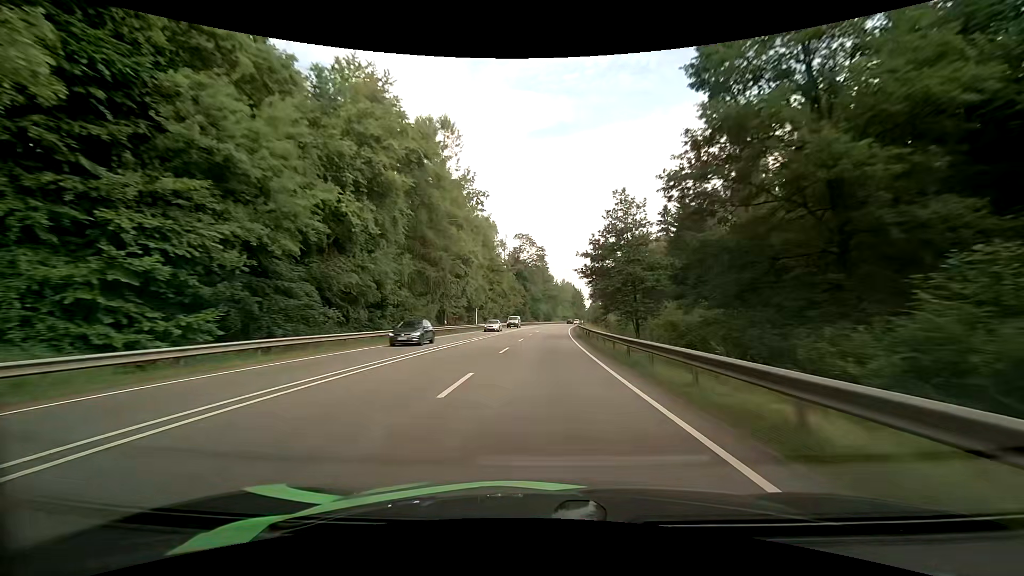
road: primary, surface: asphalt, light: Day
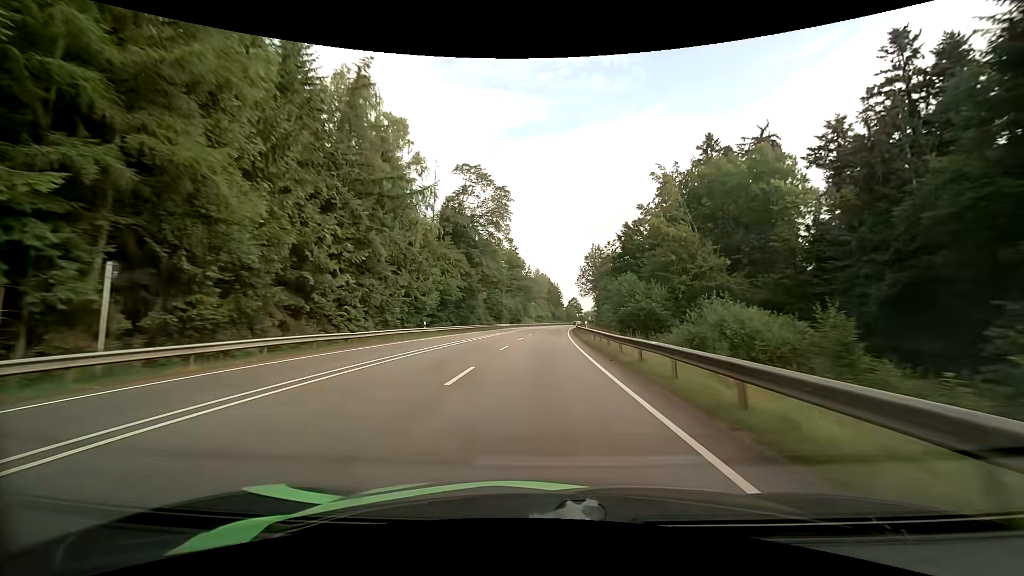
(+1.7, +59.2) m; +3°
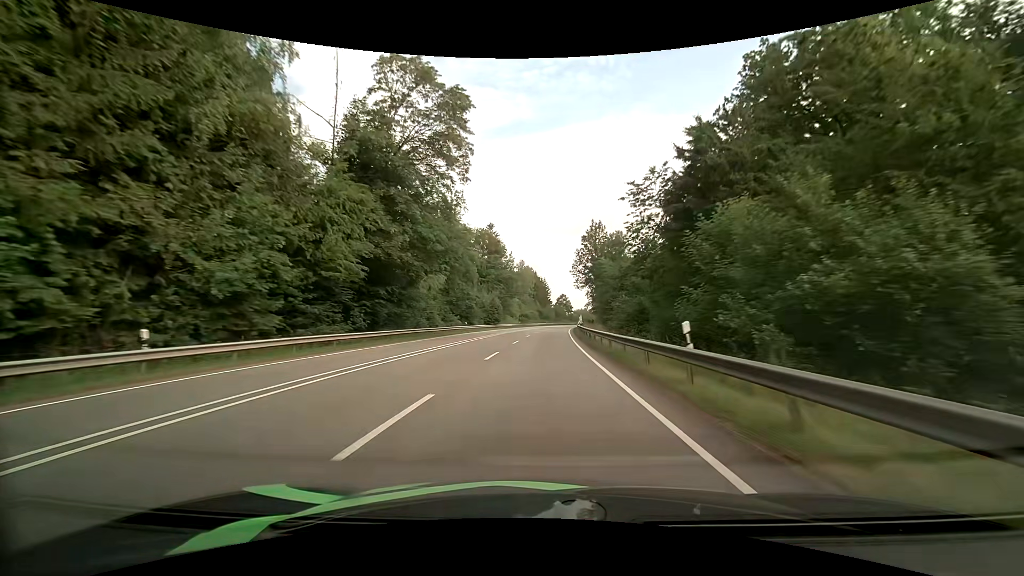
(+0.4, +29.7) m; +1°
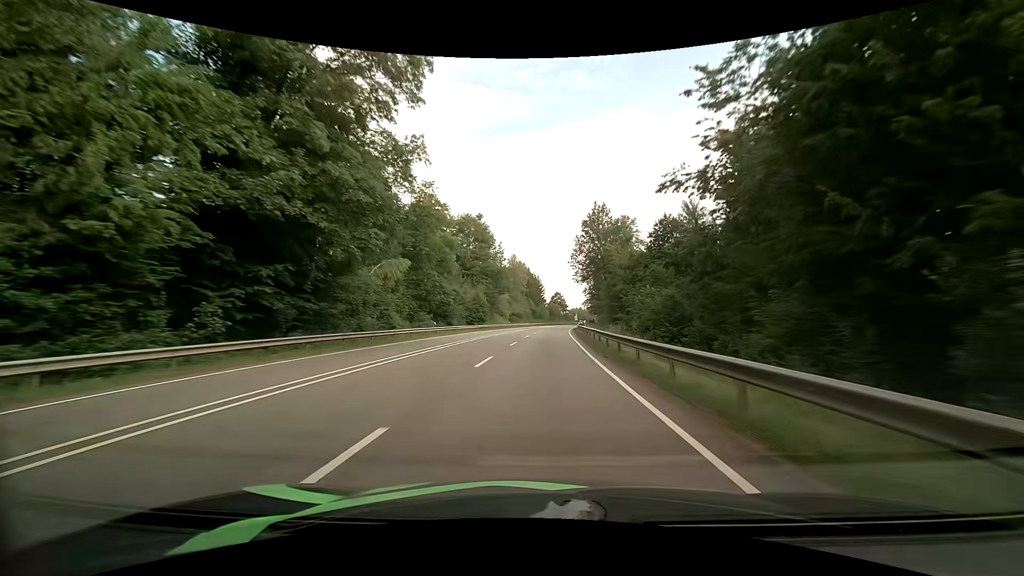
(+0.1, +14.9) m; +1°
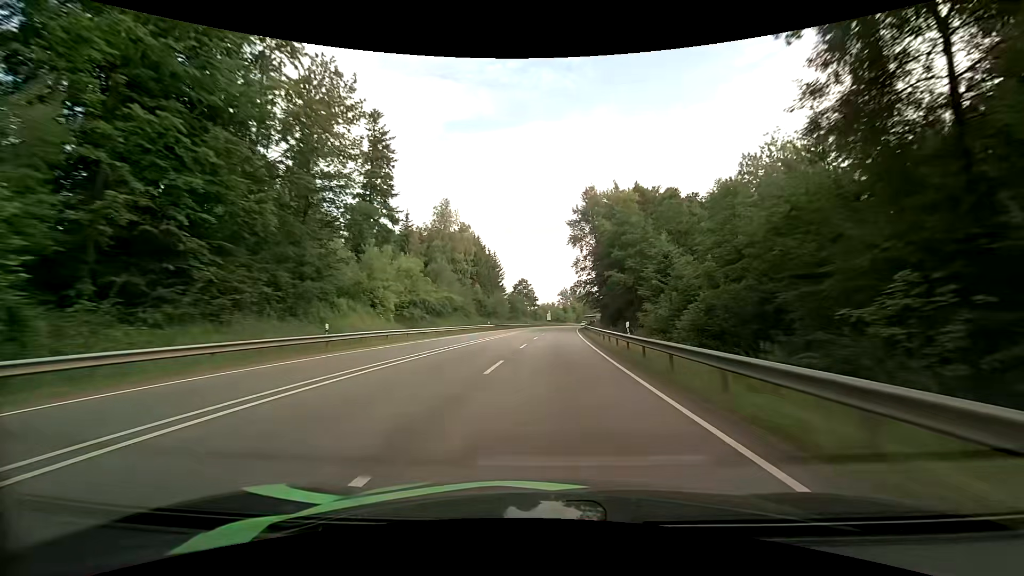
(+2.5, +74.8) m; +4°
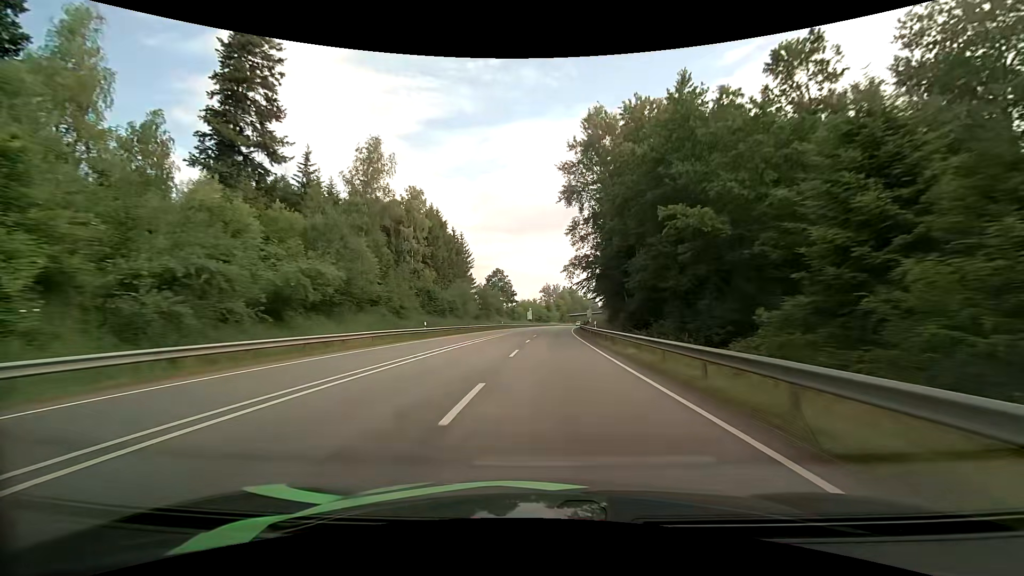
(+0.6, +30.3) m; +2°
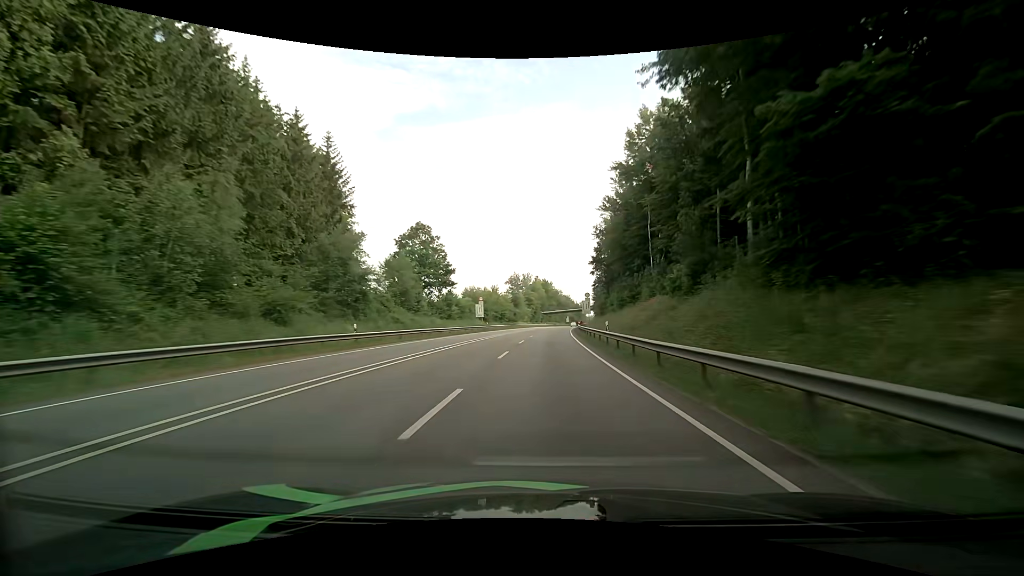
(+1.7, +61.4) m; +3°
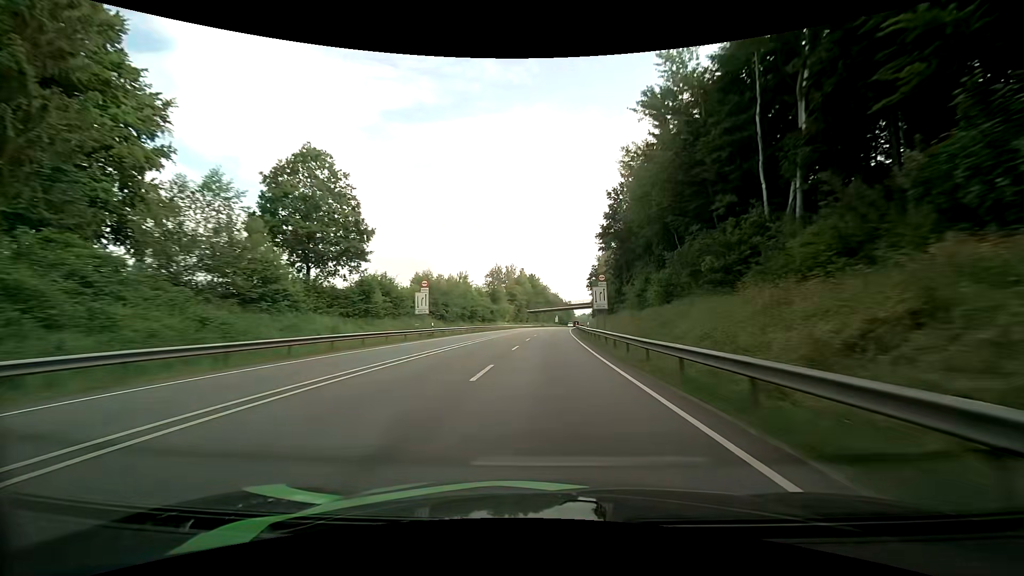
(+0.3, +31.0) m; +1°
(0, +10) (0, +20) (0, +30) (+1, +40) (+1, +50) (+1, +60) (+2, +70) (+2, +80) (+3, +90) (+4, +100) m
